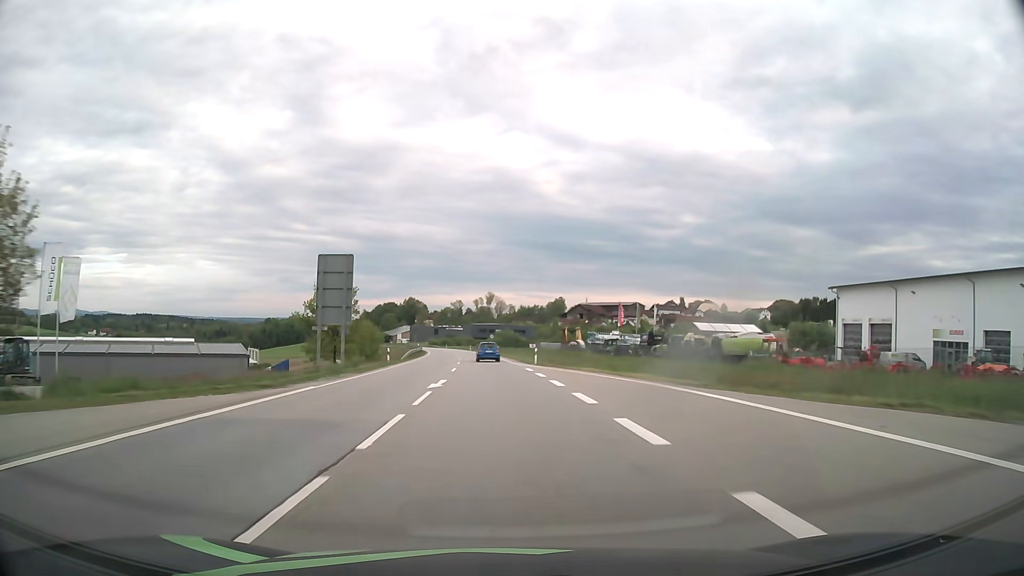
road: primary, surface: asphalt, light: Day
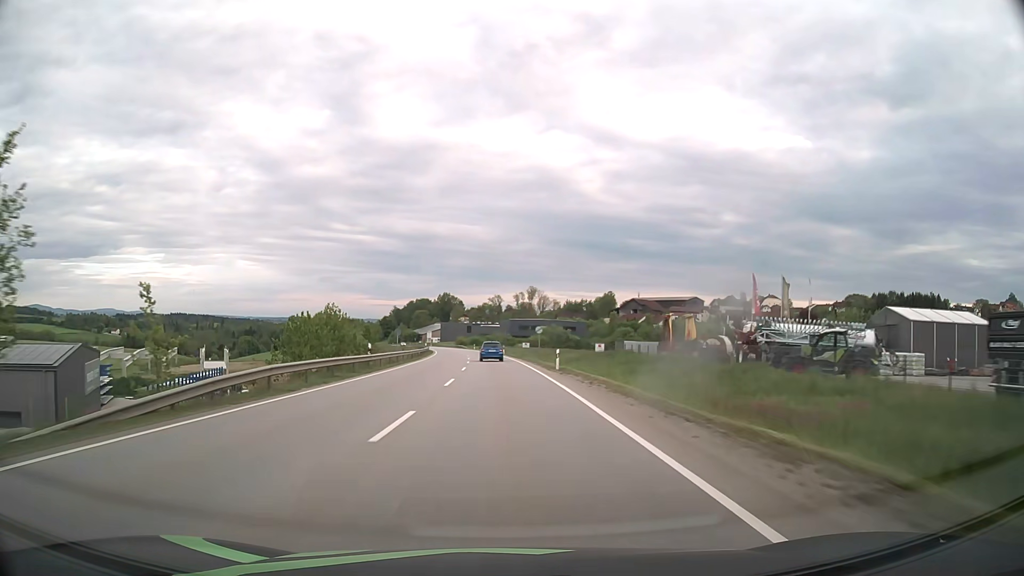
(-1.4, +47.4) m; -3°
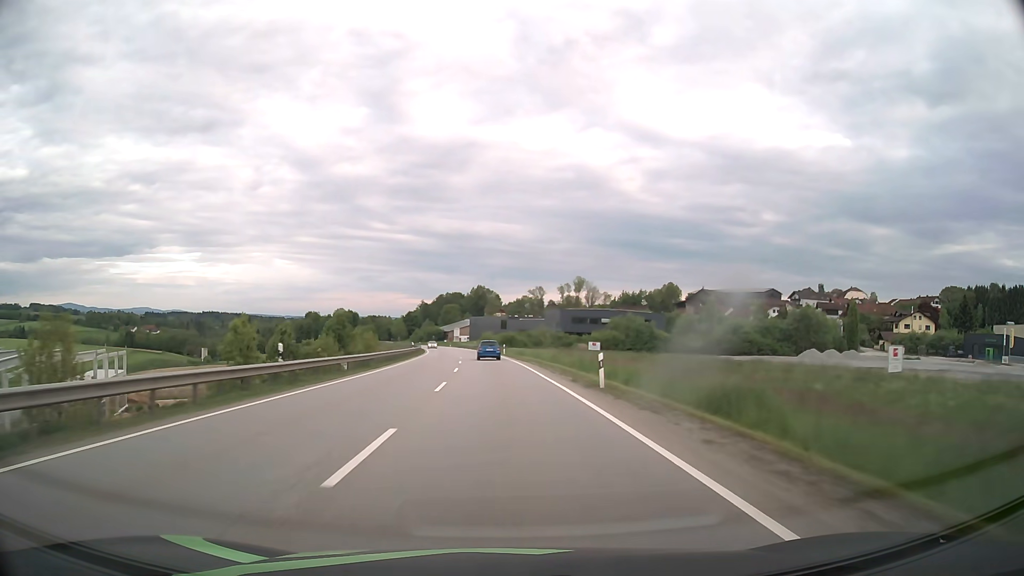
(-2.0, +63.4) m; -3°
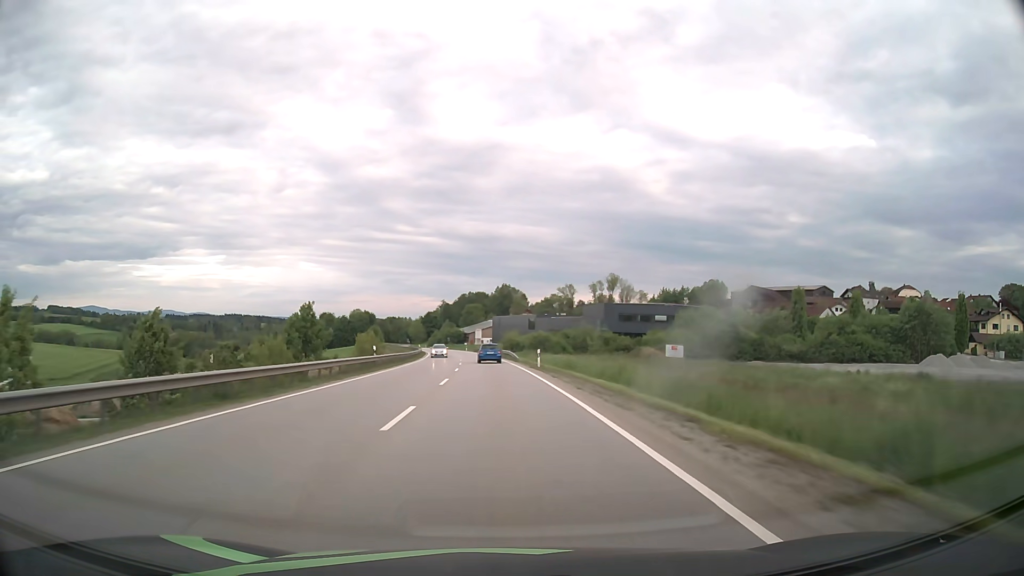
(-0.6, +31.7) m; -2°
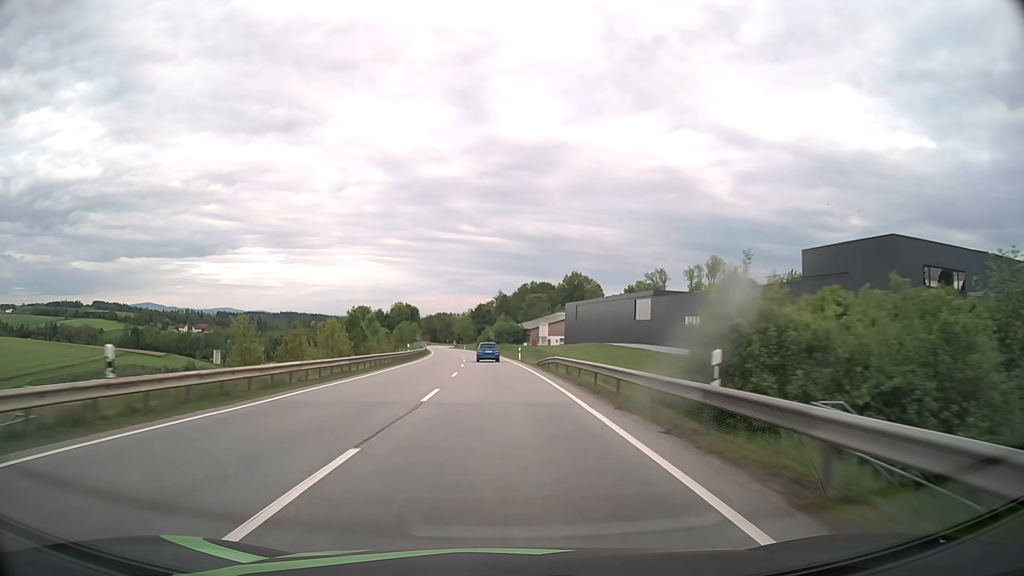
(-3.8, +79.1) m; -5°
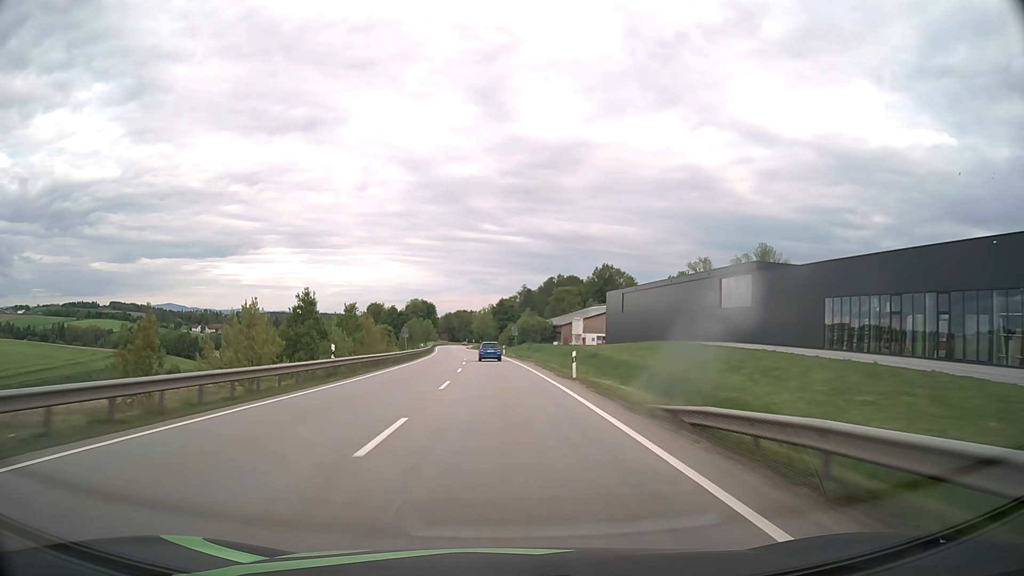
(-0.5, +31.7) m; -2°
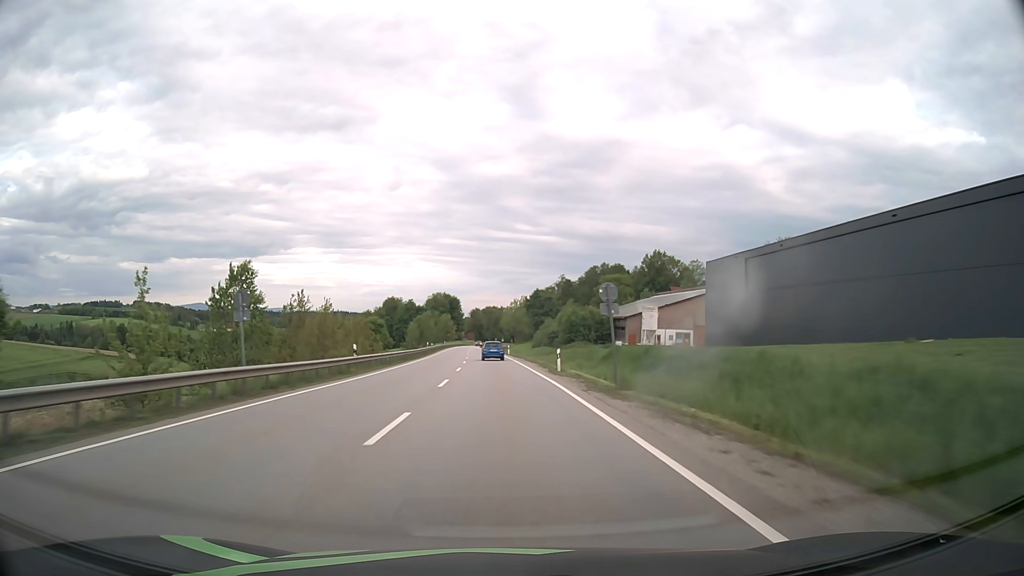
(-1.1, +47.6) m; -3°
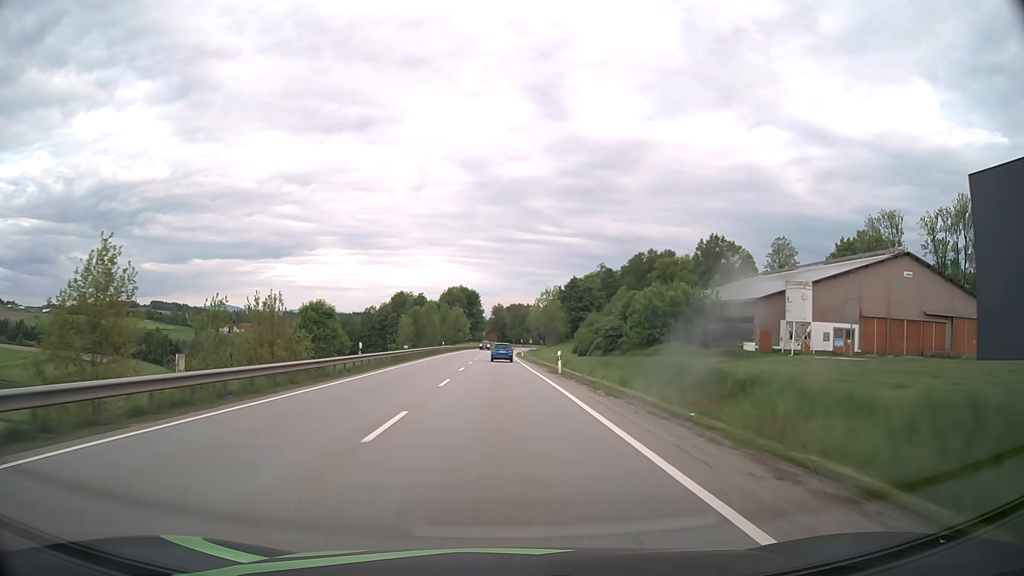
(-1.0, +47.6) m; -2°
(0, +10) (0, +20) (0, +30) (0, +40) (0, +50) (0, +60) (0, +70) (-1, +80) (-1, +90) (0, +100) m
